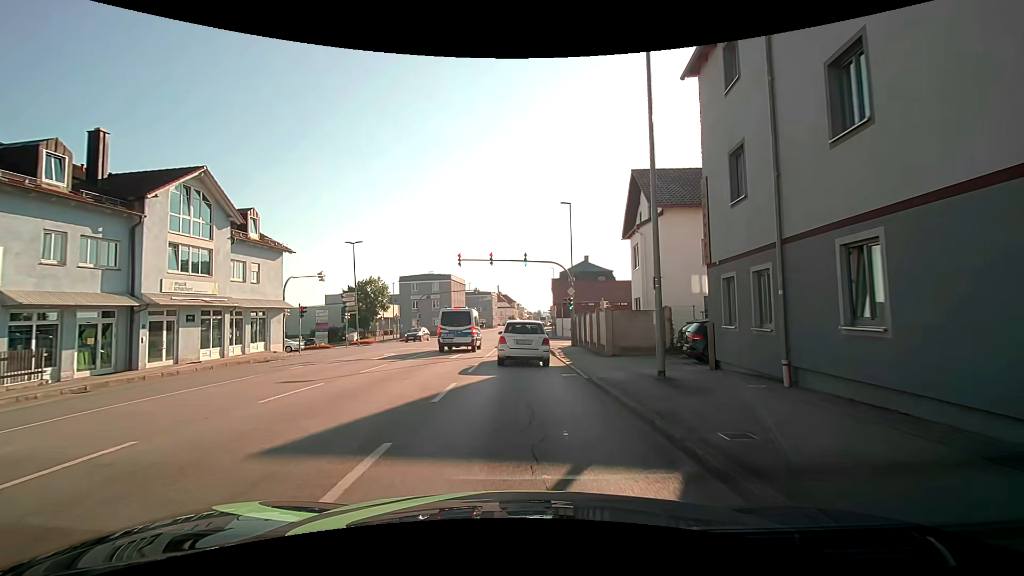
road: tertiary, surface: asphalt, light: Day
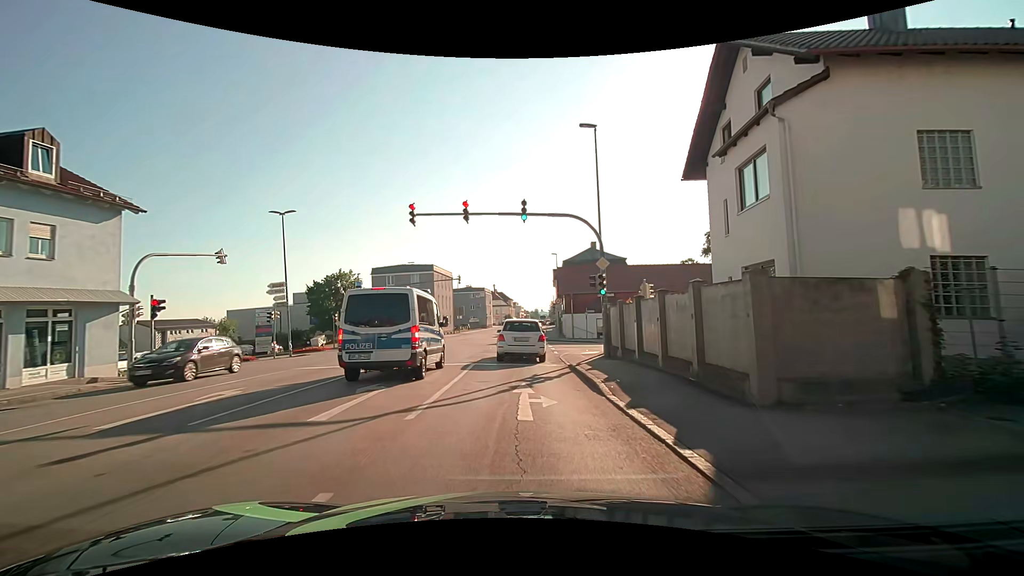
(+0.3, +14.1) m; +1°
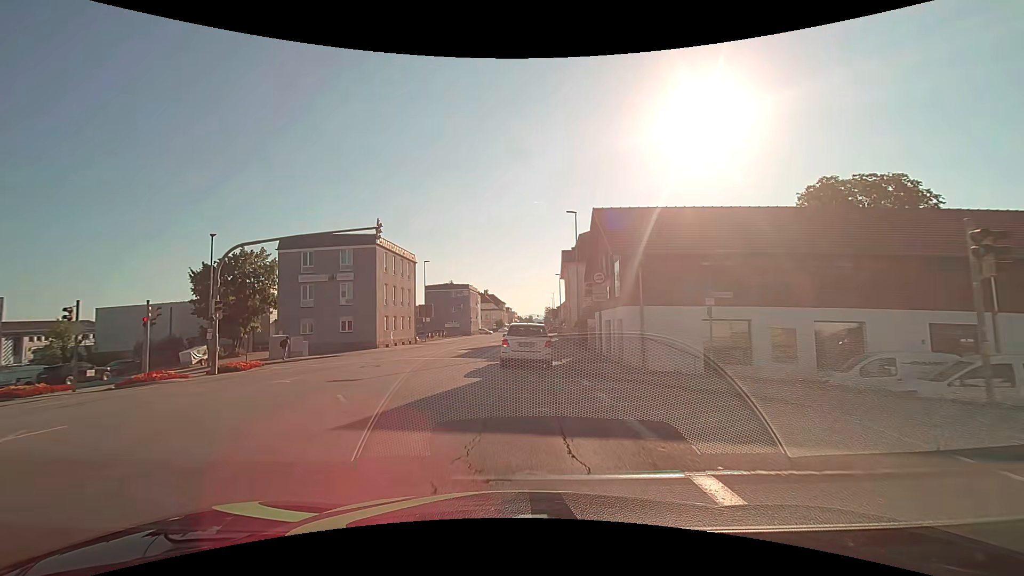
(+0.1, +26.6) m; +1°
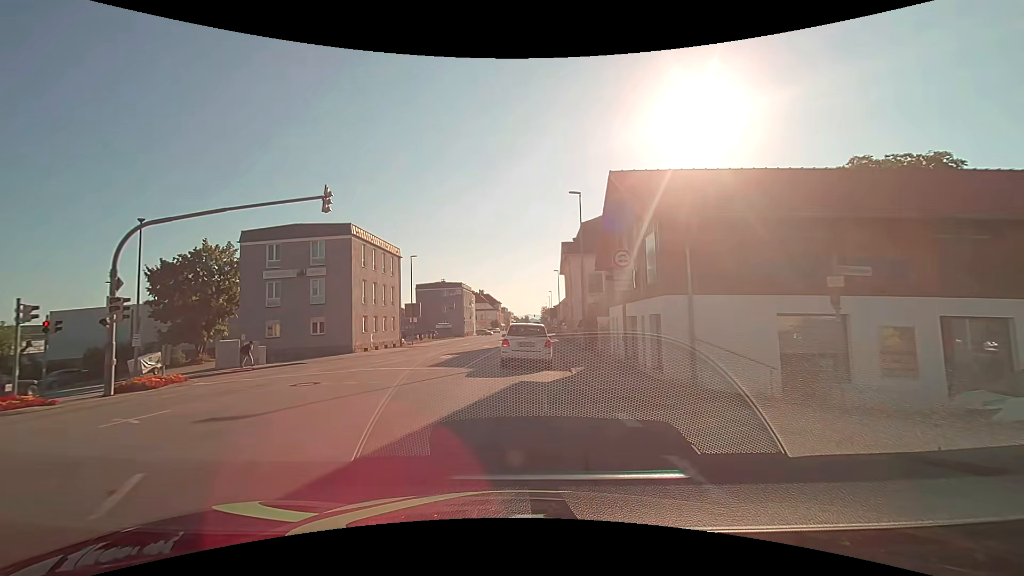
(0.0, +5.4) m; +1°
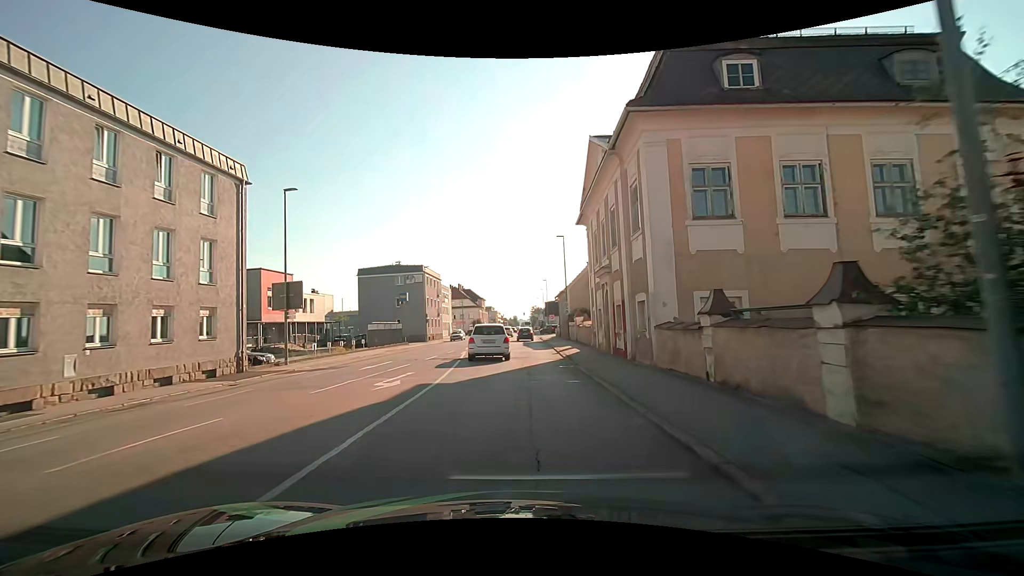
(-0.4, +28.2) m; 0°
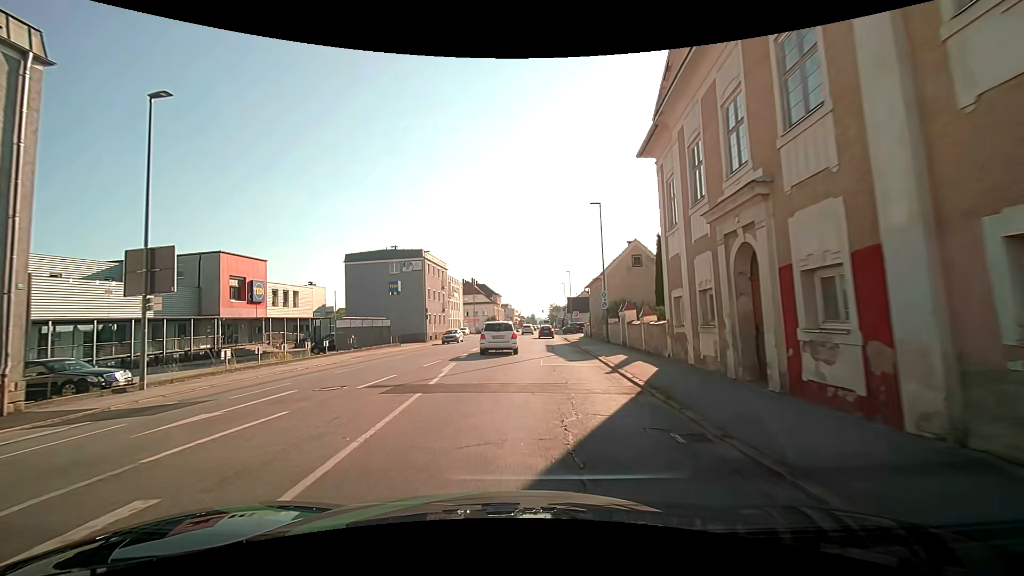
(-0.2, +12.3) m; -2°
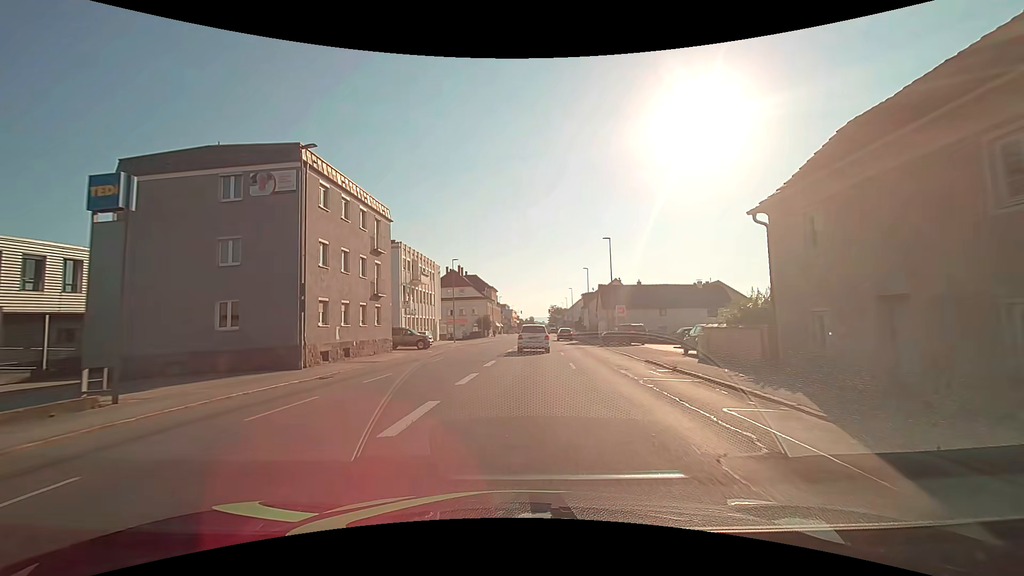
(-0.8, +33.8) m; 0°
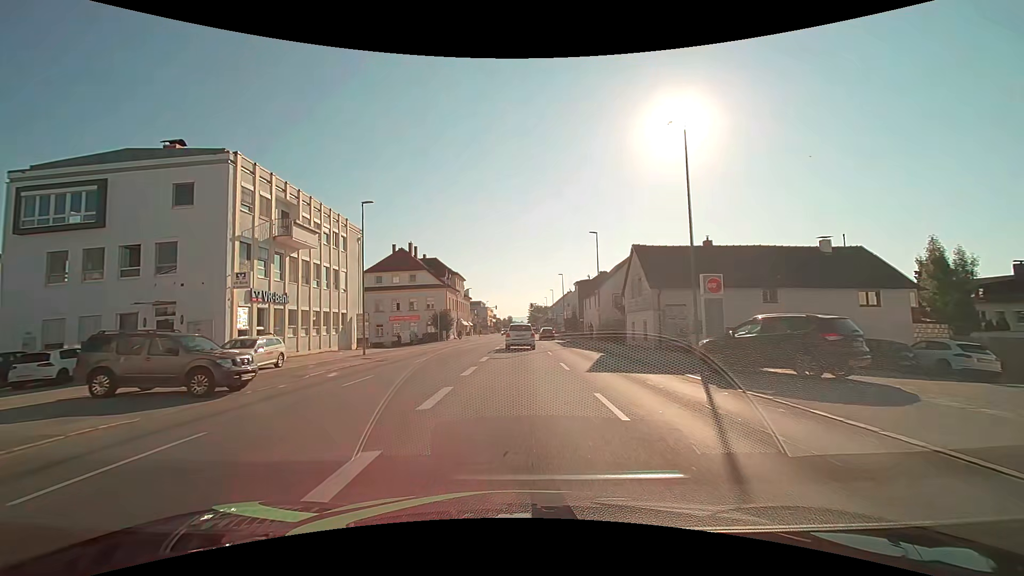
(+1.0, +28.1) m; +3°
(0, +10) (0, +20) (0, +30) (0, +40) (0, +50) (0, +60) (0, +70) (0, +80) (0, +90) (0, +100) m
